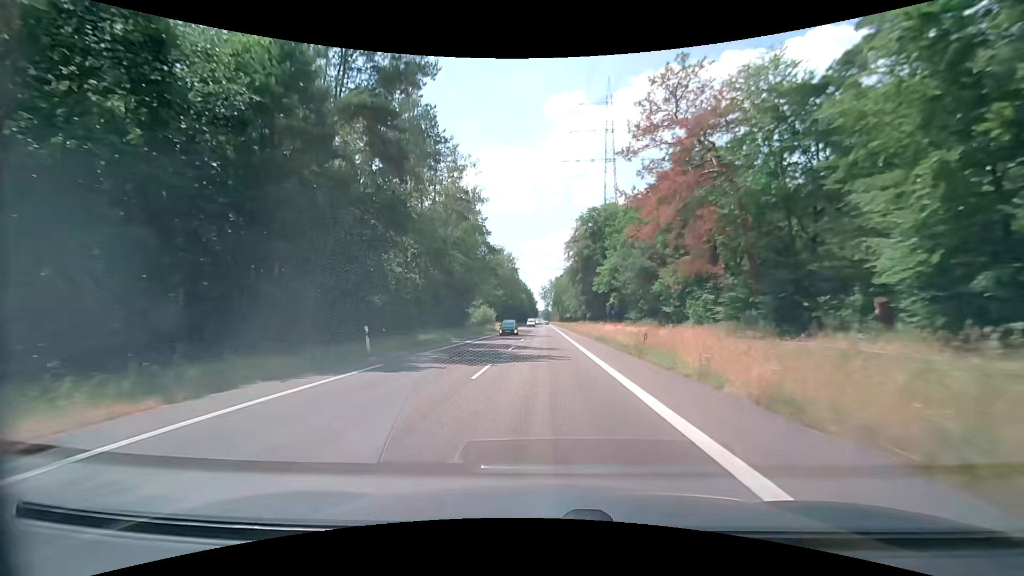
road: secondary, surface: asphalt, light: Day
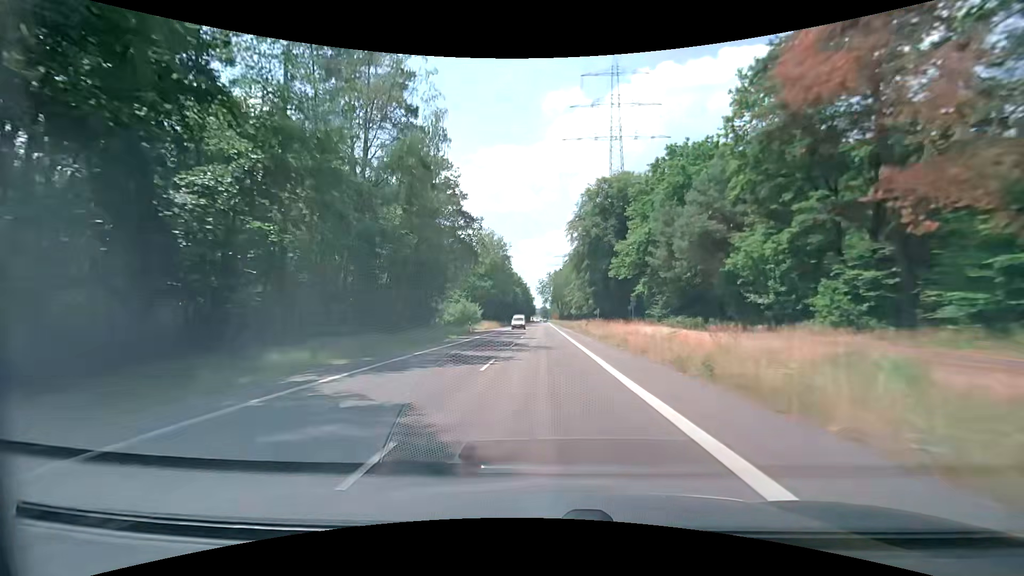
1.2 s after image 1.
(0.0, +21.2) m; 0°
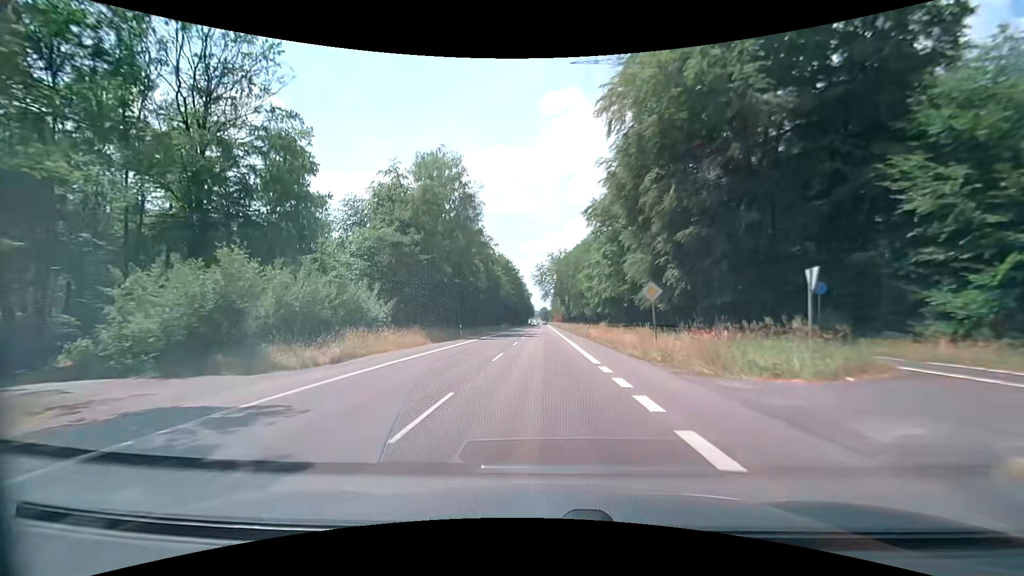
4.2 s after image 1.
(0.0, +53.1) m; 0°
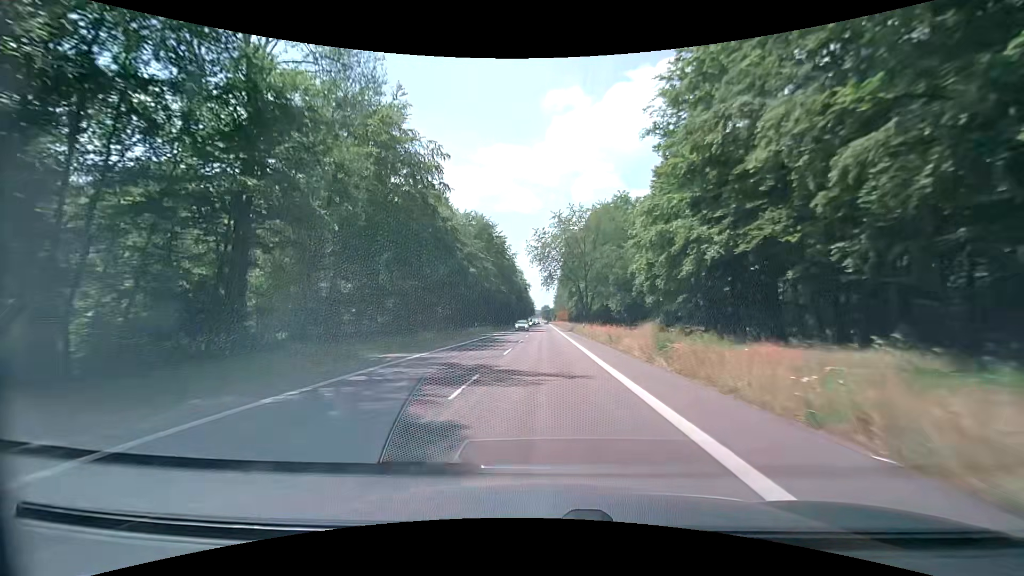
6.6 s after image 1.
(-0.2, +42.5) m; -1°
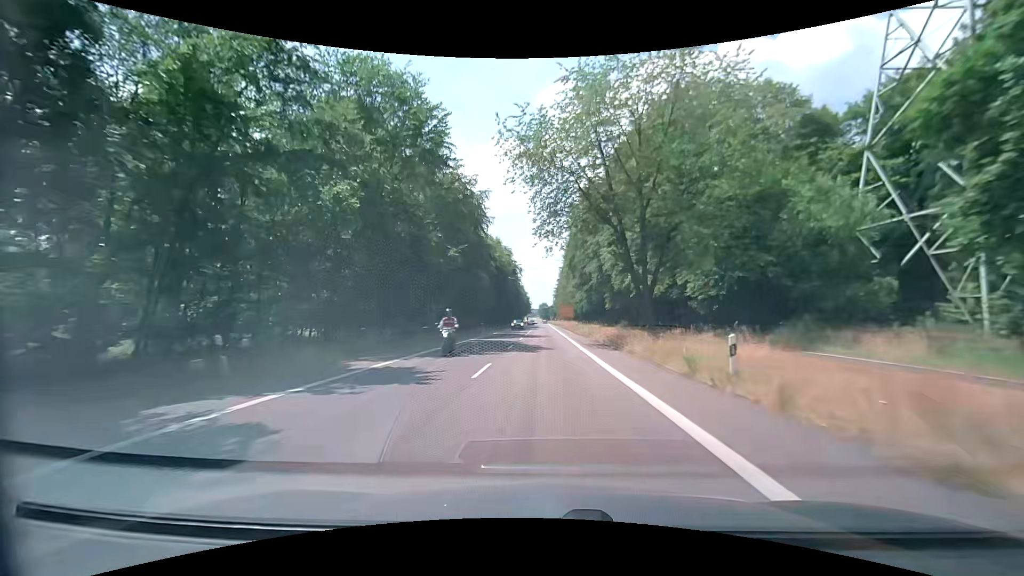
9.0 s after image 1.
(+0.8, +42.5) m; +1°
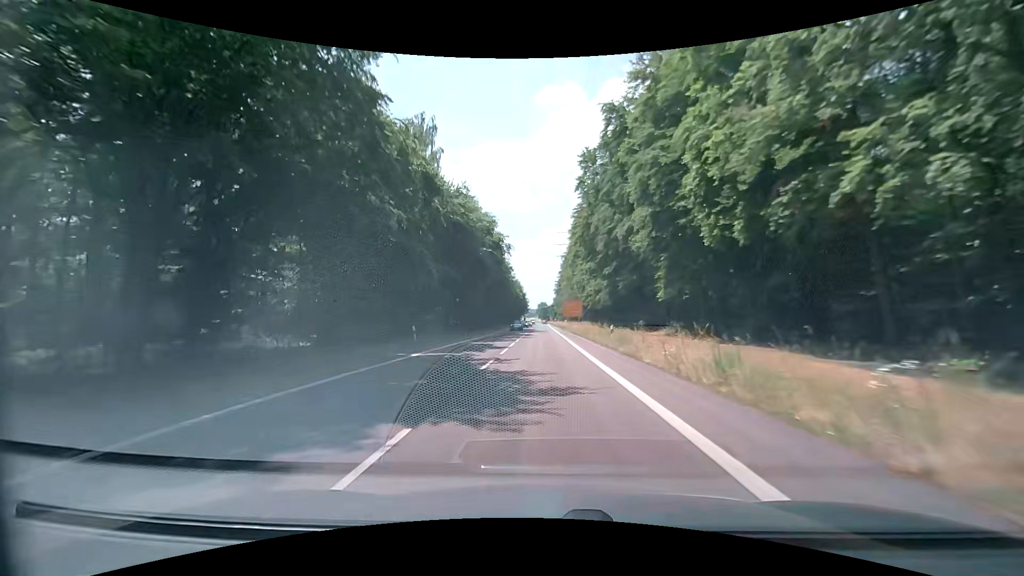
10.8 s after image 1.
(+0.1, +31.9) m; 0°
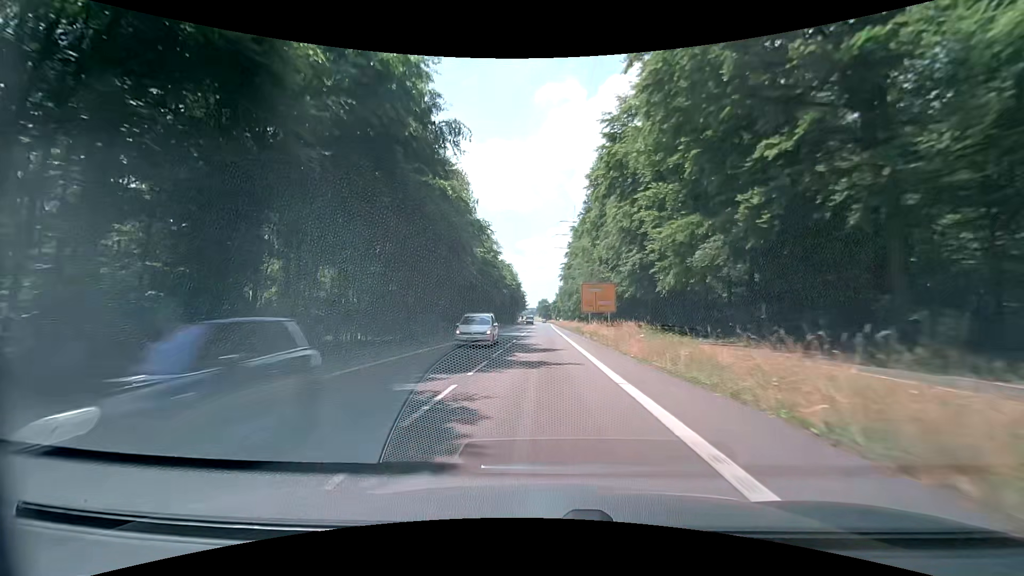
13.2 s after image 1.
(+0.4, +42.4) m; +1°
